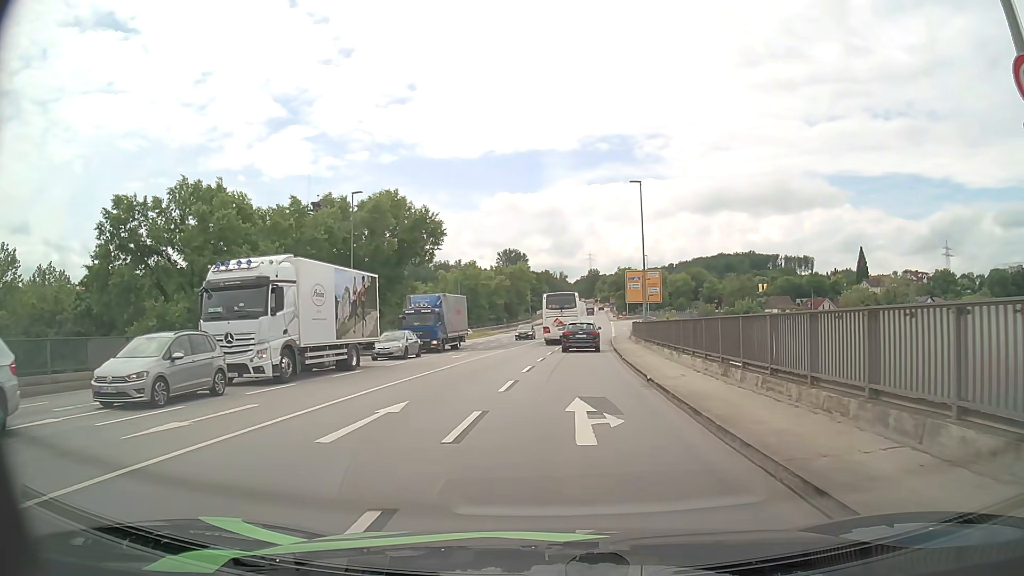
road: primary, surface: asphalt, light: Day
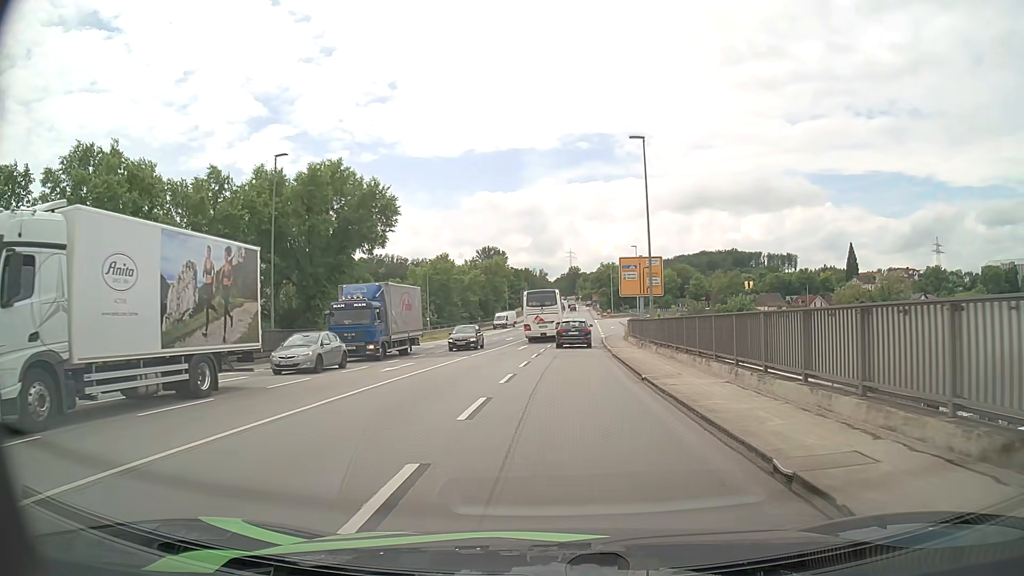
(+0.2, +10.3) m; +2°
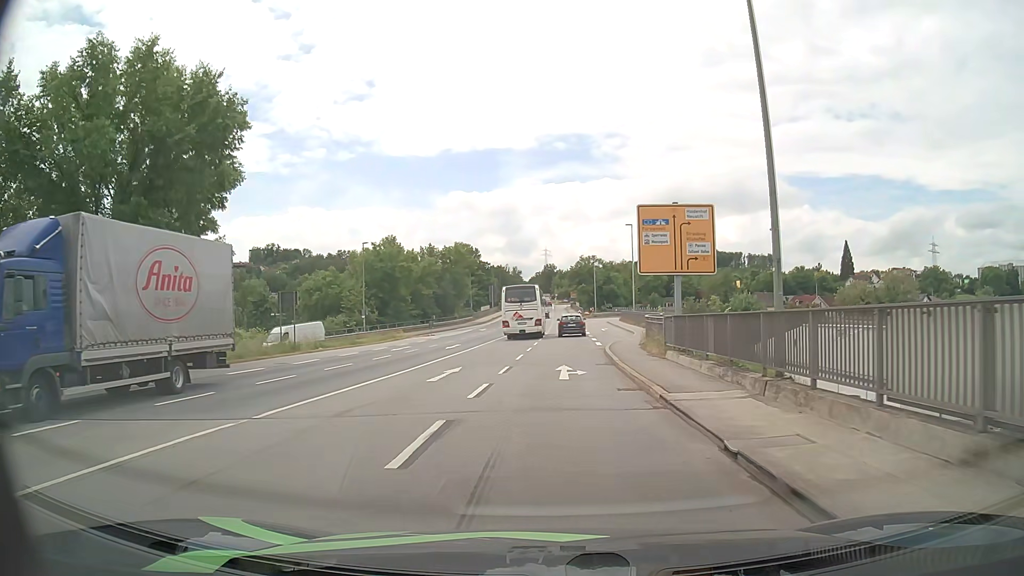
(+0.5, +21.3) m; +2°
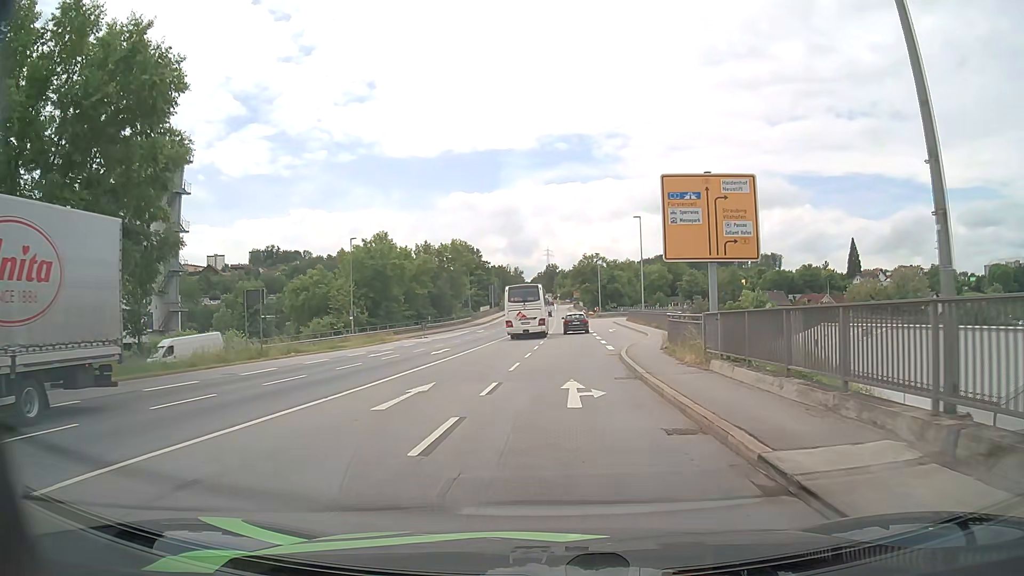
(0.0, +5.4) m; 0°
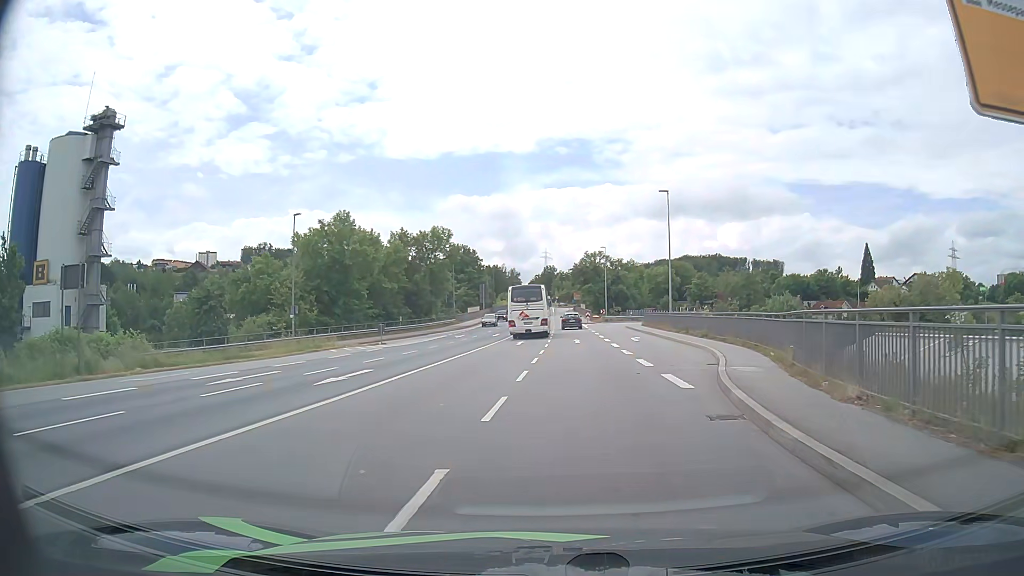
(-0.1, +15.8) m; 0°
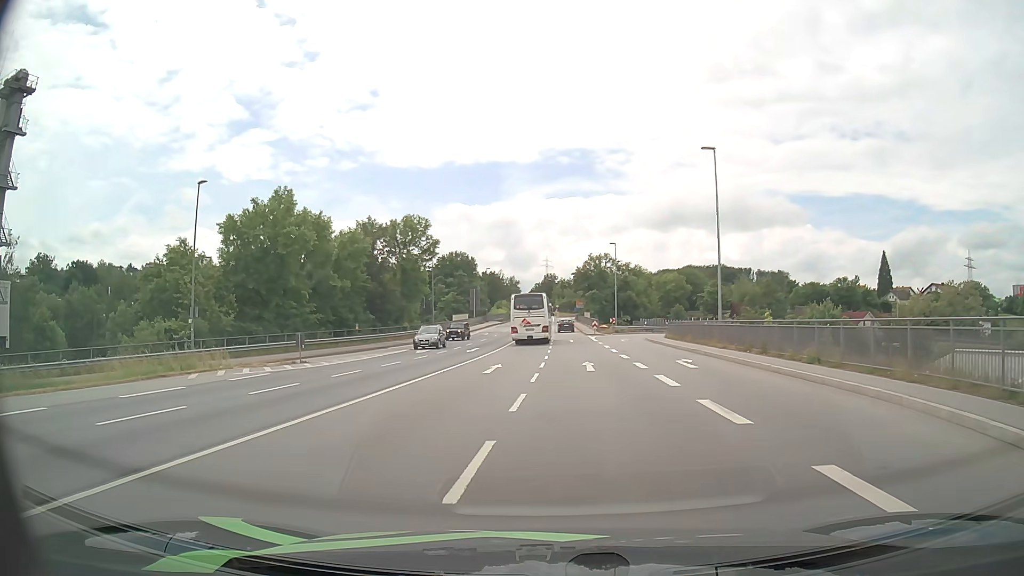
(+0.2, +15.9) m; 0°
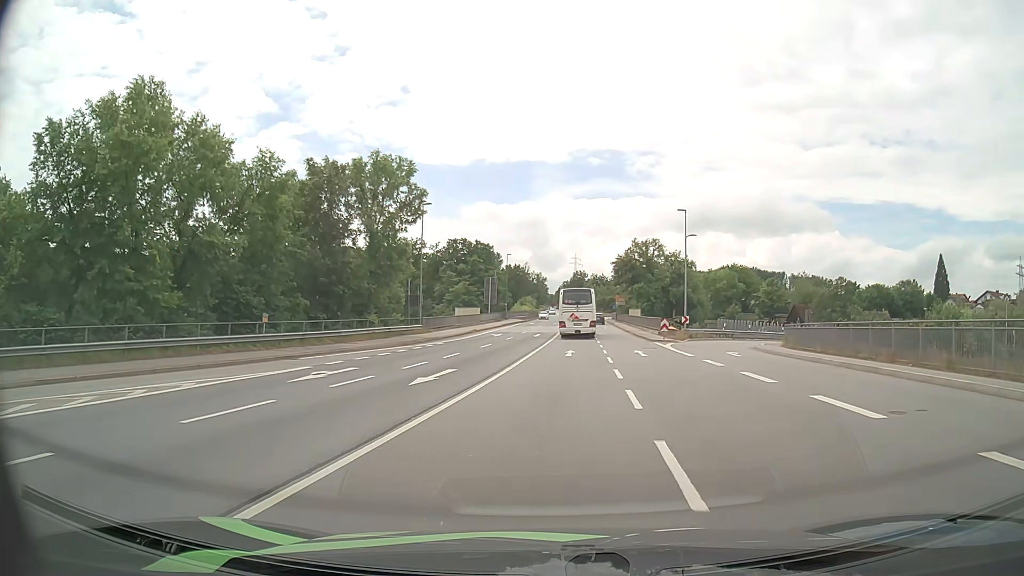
(-1.1, +24.6) m; -3°
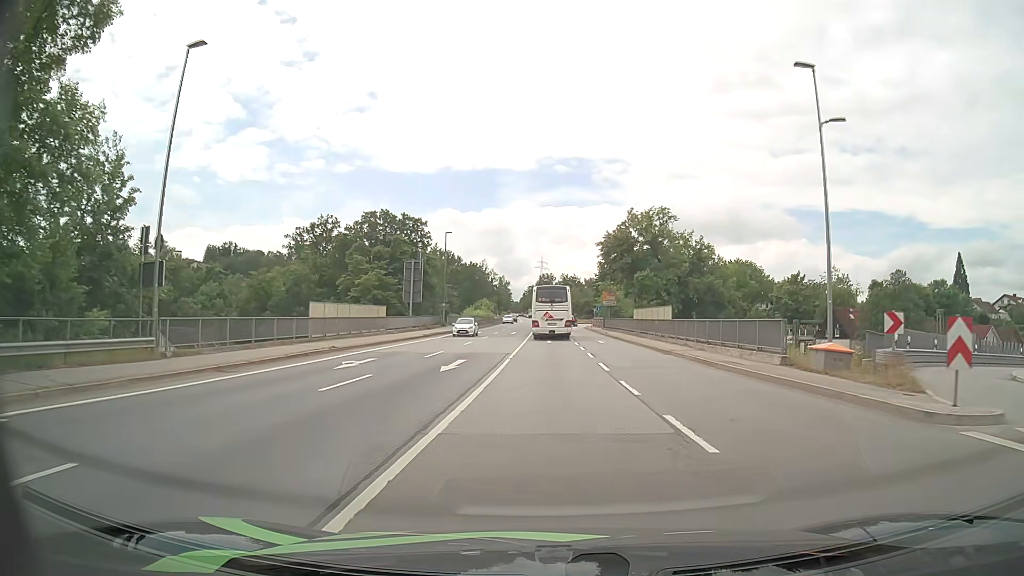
(+0.9, +34.2) m; +3°
(0, +10) (0, +20) (0, +30) (0, +40) (0, +50) (0, +60) (0, +70) (0, +80) (-1, +90) (-1, +100) m
